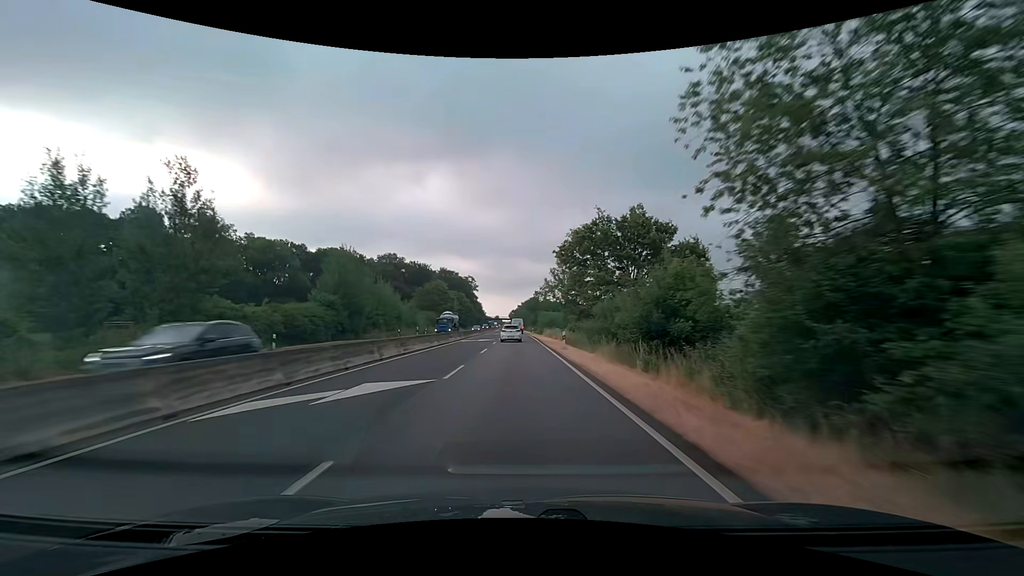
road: trunk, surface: asphalt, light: Day
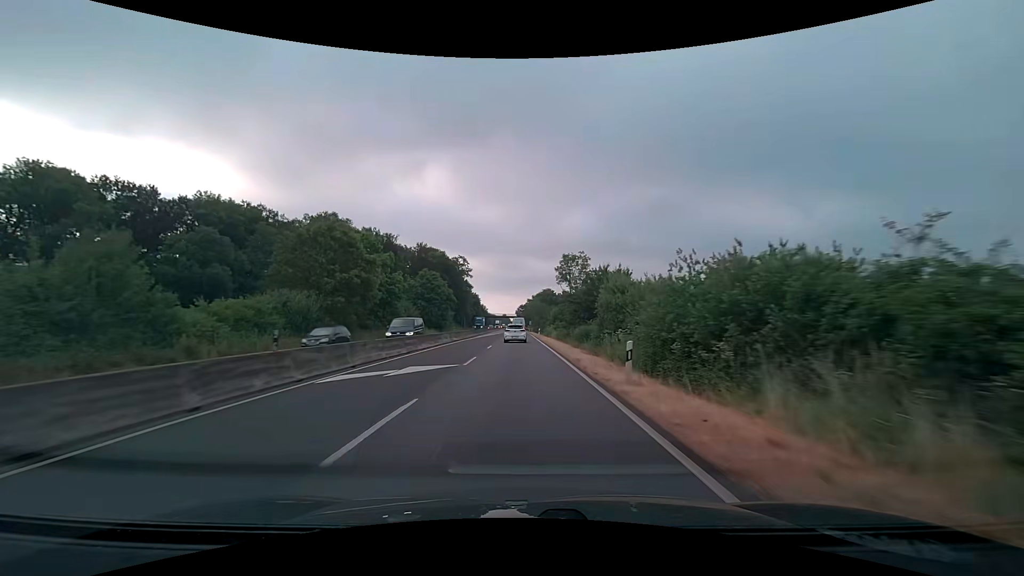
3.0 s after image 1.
(-0.6, +67.8) m; -1°
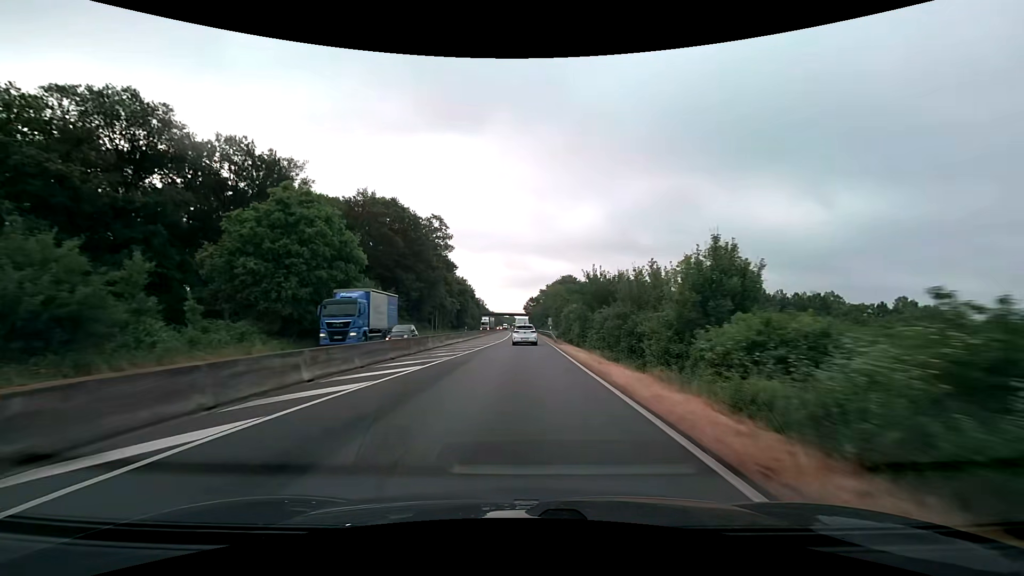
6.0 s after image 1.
(-0.3, +64.1) m; -1°
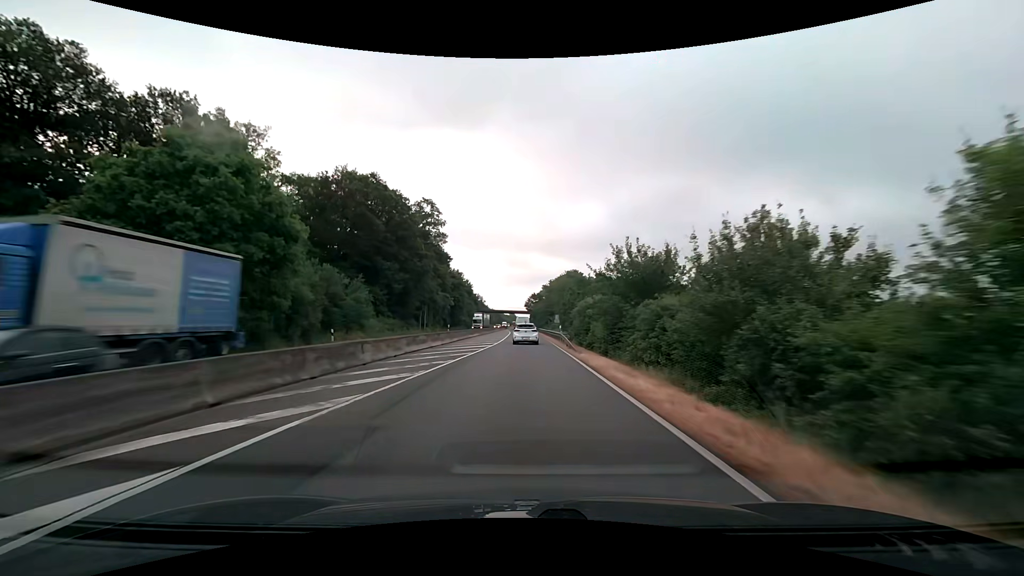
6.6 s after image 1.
(0.0, +12.0) m; 0°
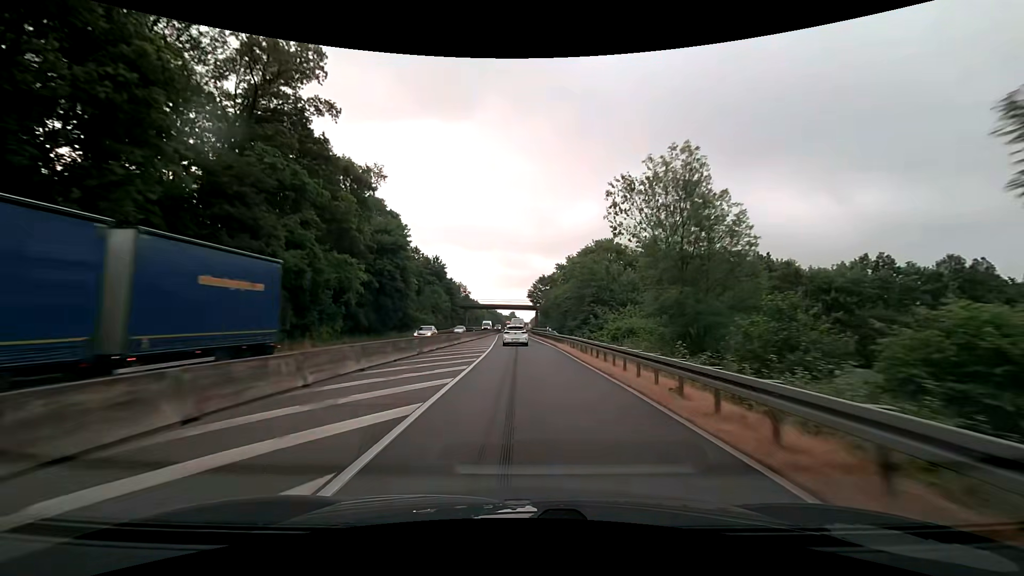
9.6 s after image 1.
(-0.5, +57.2) m; 0°
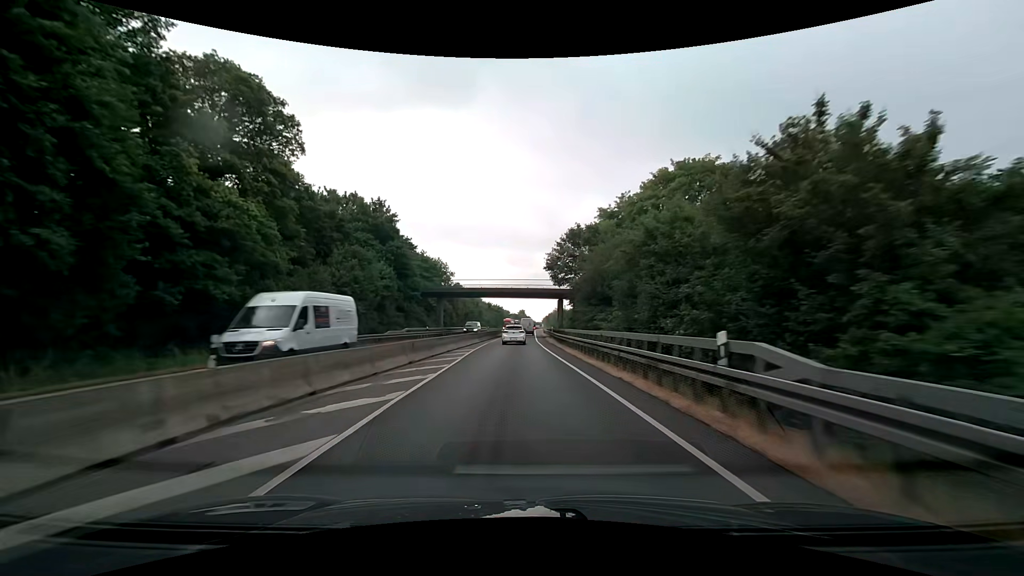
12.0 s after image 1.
(-0.4, +45.8) m; -1°
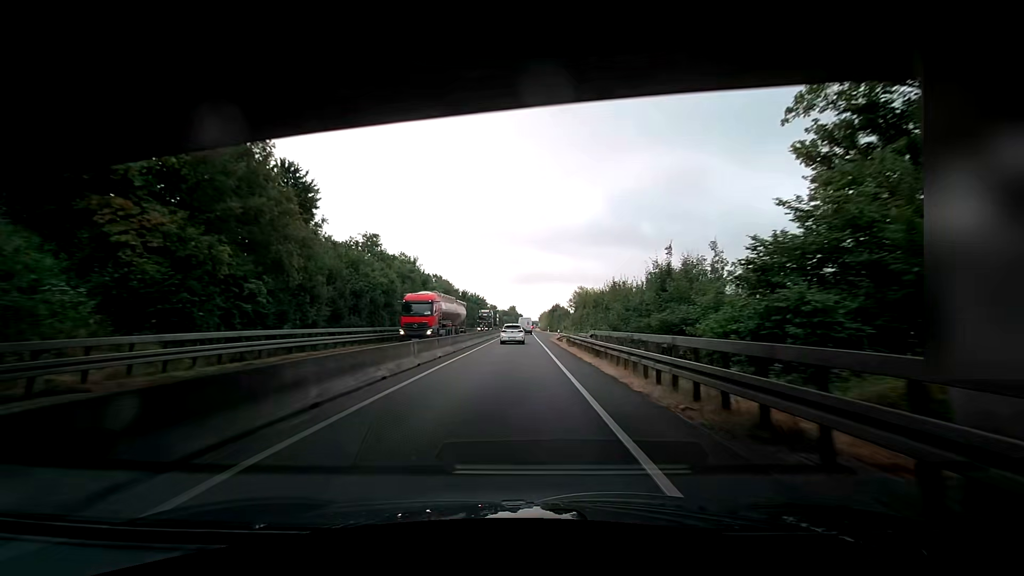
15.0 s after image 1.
(+0.2, +58.2) m; +1°
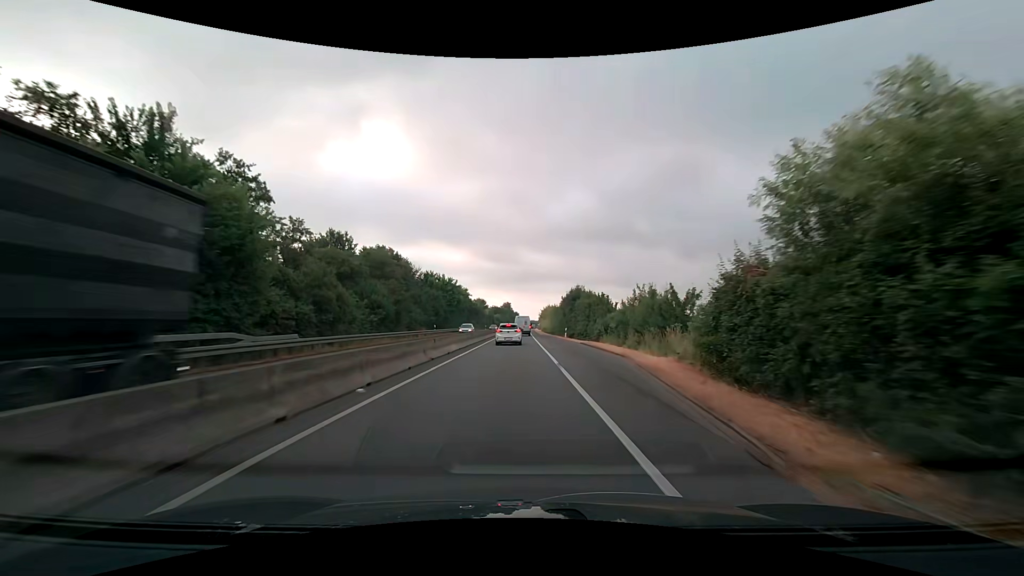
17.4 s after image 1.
(+0.3, +45.2) m; 0°
(0, +10) (0, +20) (0, +30) (0, +40) (0, +50) (0, +60) (0, +70) (0, +80) (0, +90) (+1, +100) m
